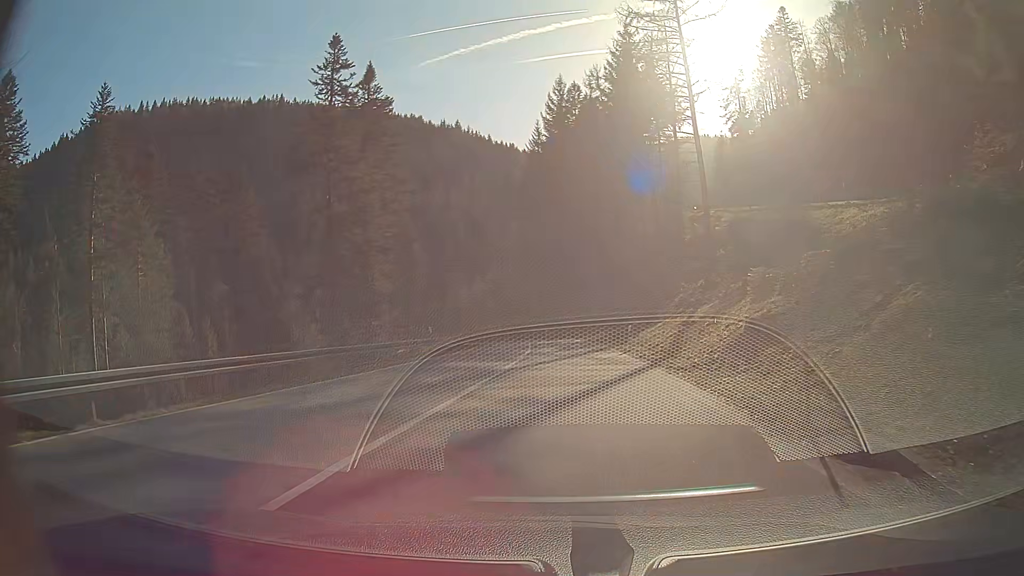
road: secondary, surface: asphalt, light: Day
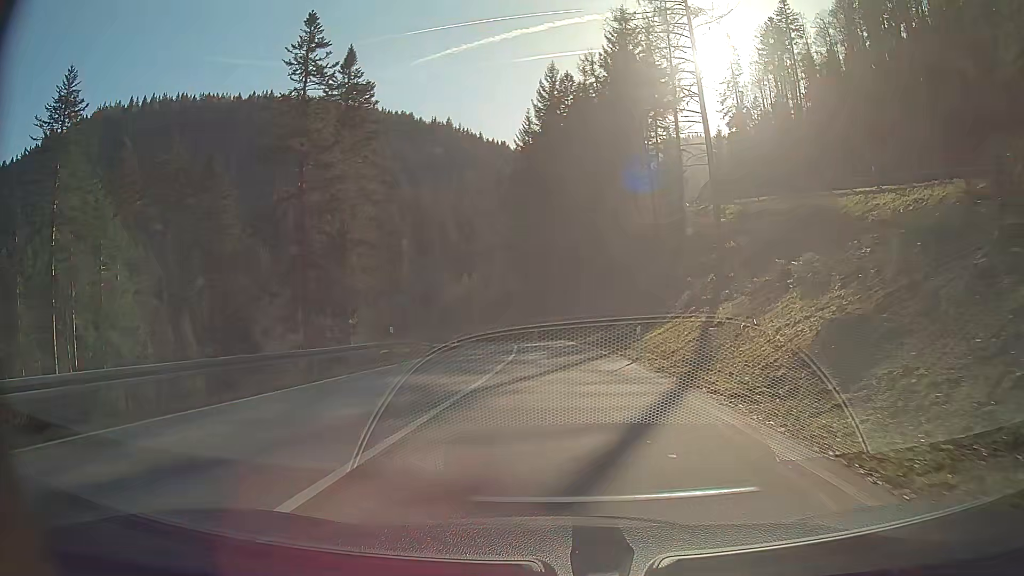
(0.0, +6.4) m; 0°
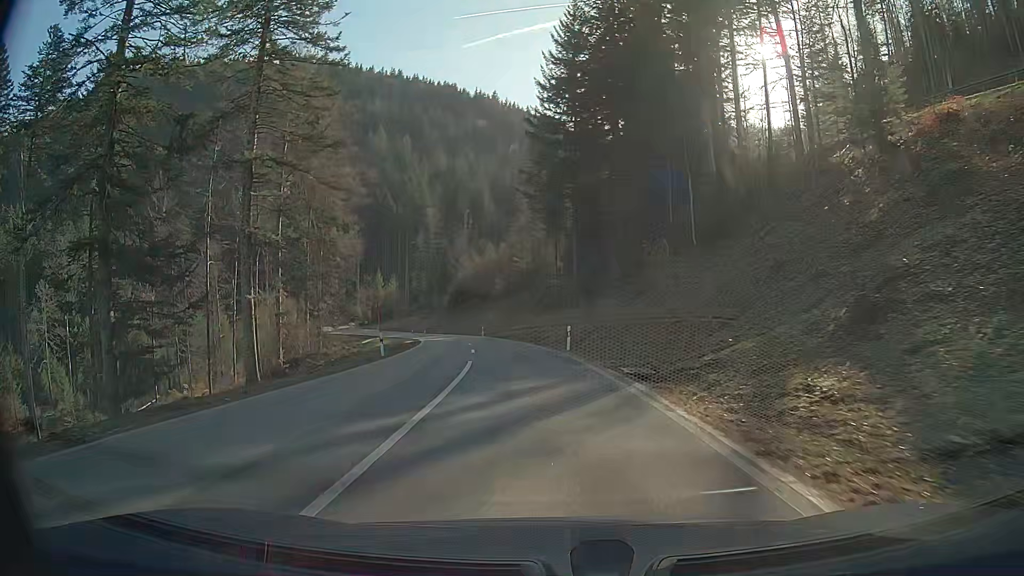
(-1.1, +39.0) m; -5°
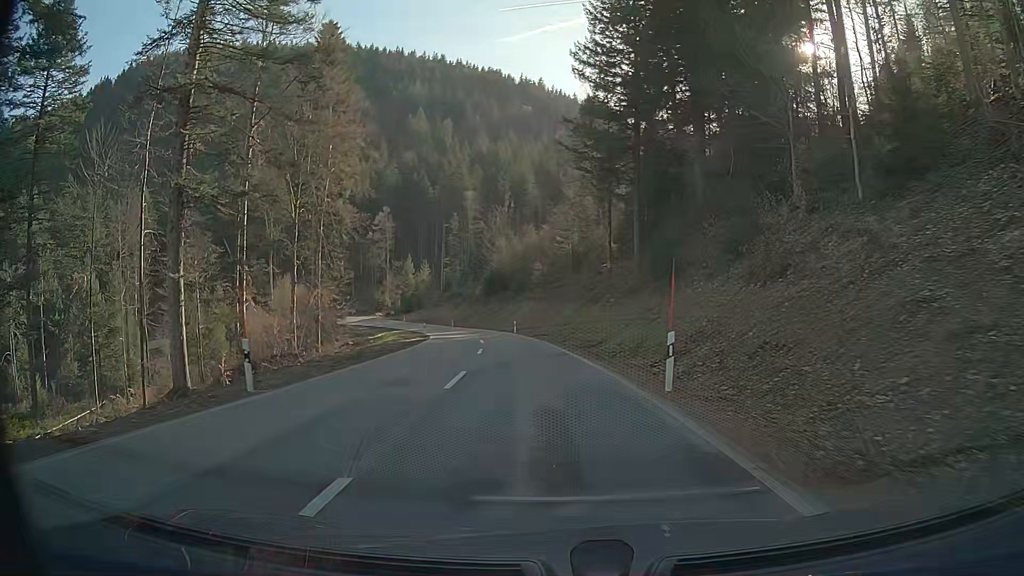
(-0.5, +16.5) m; -3°
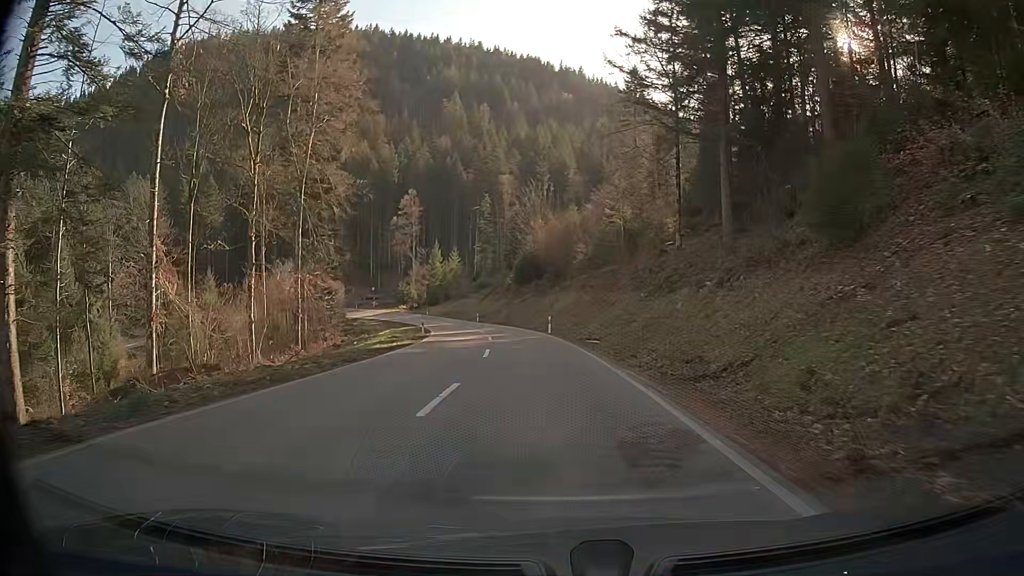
(-0.6, +16.7) m; -4°
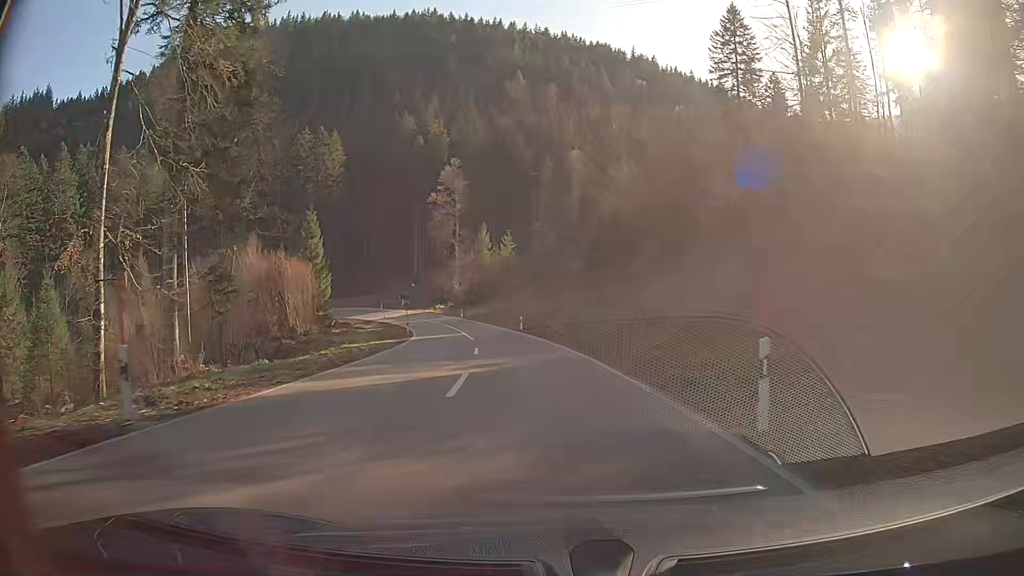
(-1.4, +34.5) m; -6°
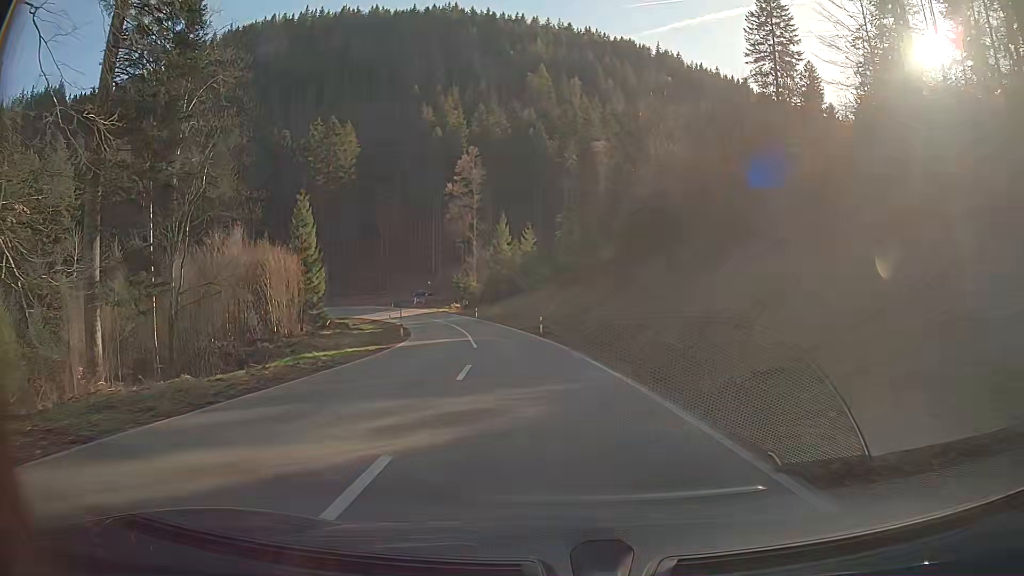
(-0.2, +8.8) m; -2°
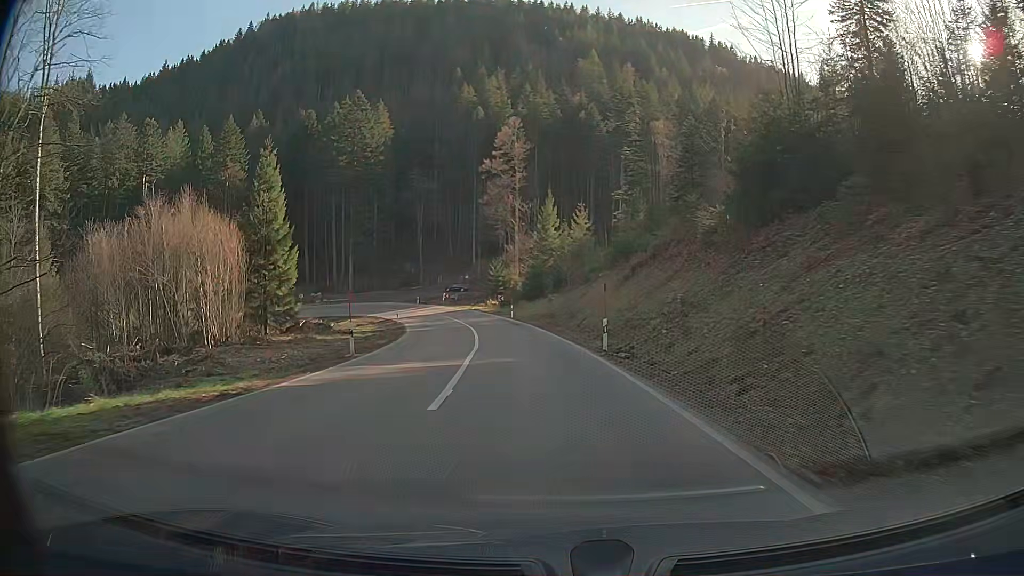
(-0.7, +17.9) m; -4°
